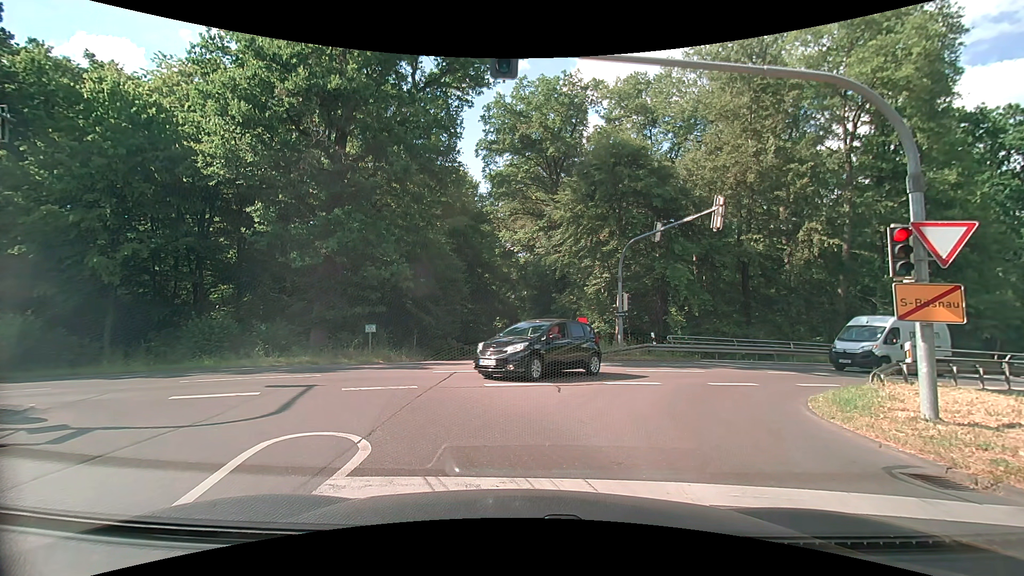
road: tertiary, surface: asphalt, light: Day
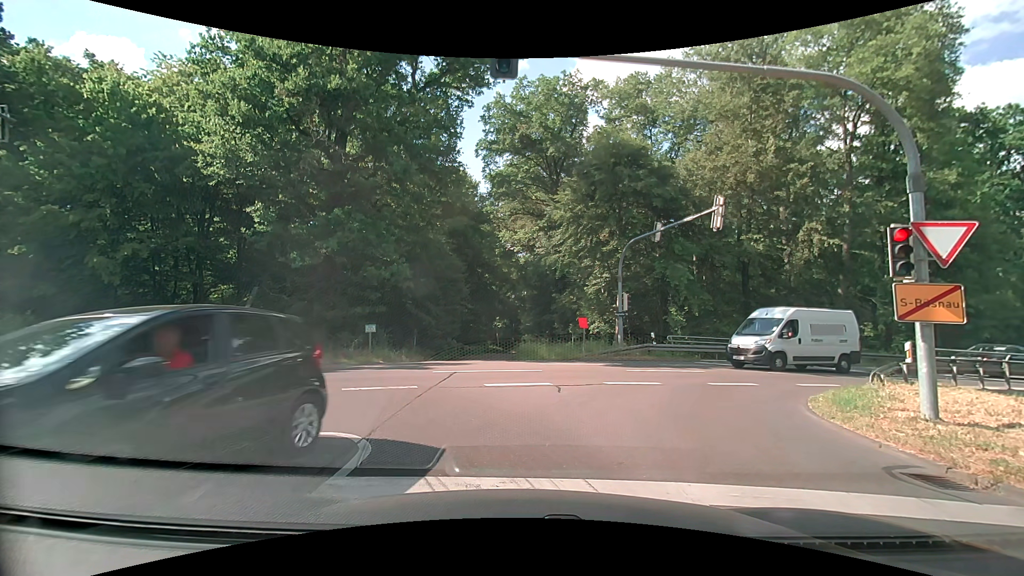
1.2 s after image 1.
(0.0, 0.0) m; 0°
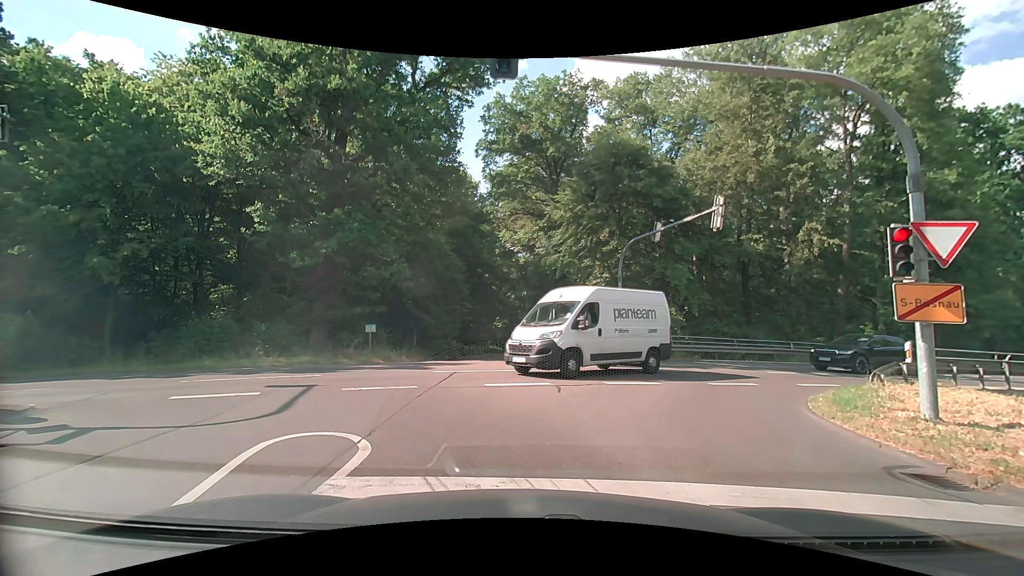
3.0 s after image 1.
(0.0, 0.0) m; 0°
(-2, +10) (-9, +16) (-19, +14) (-29, +11) (-38, +7) (-47, +4) (-56, 0) (-66, -4) (-75, -8) (-84, -11) m
